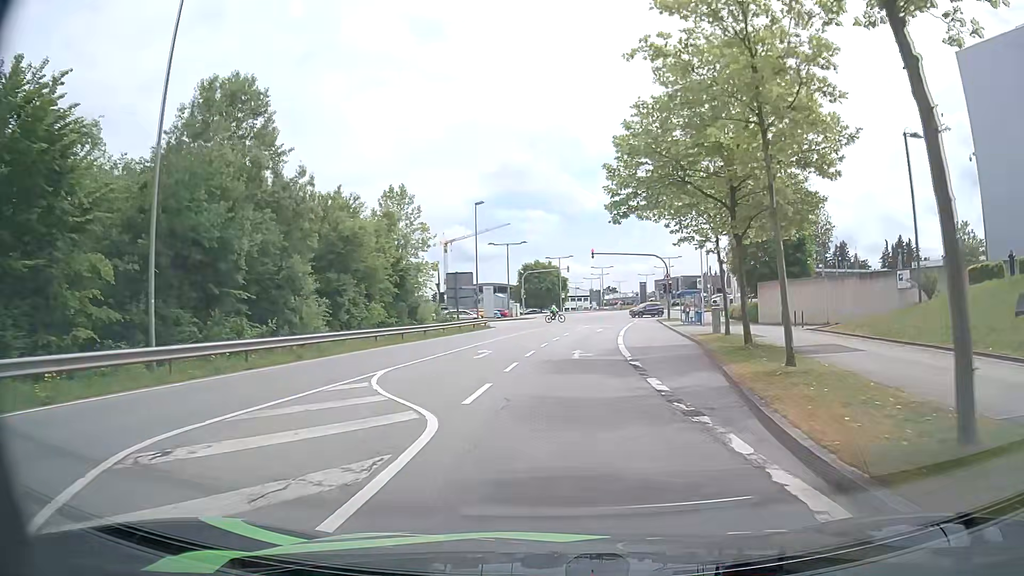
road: secondary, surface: asphalt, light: Day
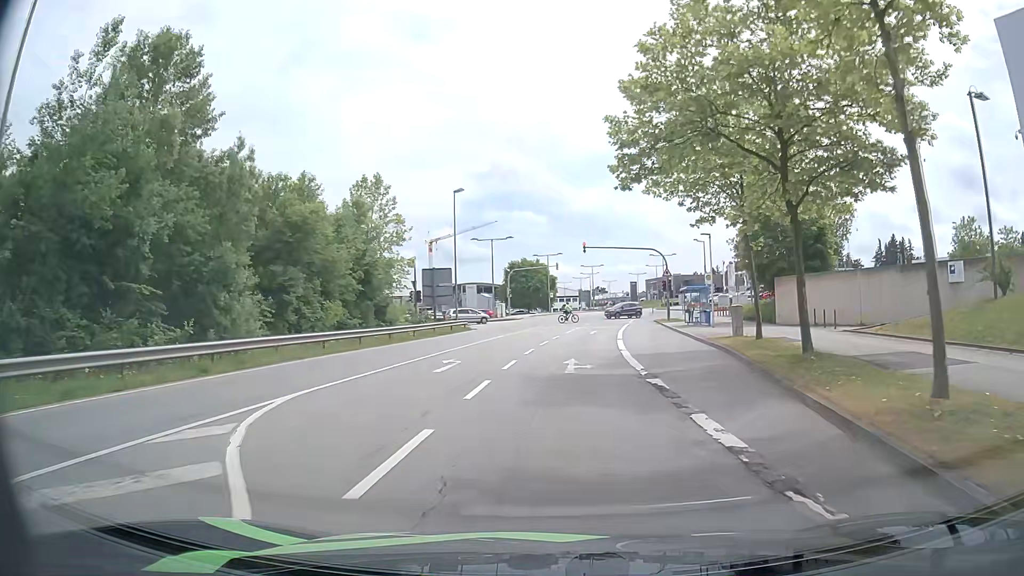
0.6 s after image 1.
(+0.2, +5.6) m; +2°
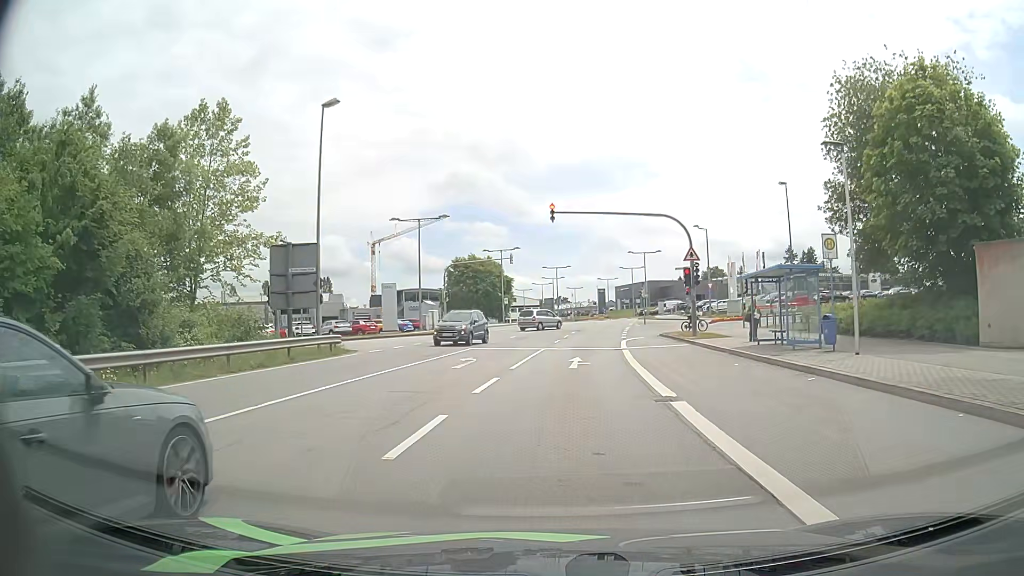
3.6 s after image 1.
(+0.5, +22.2) m; +3°
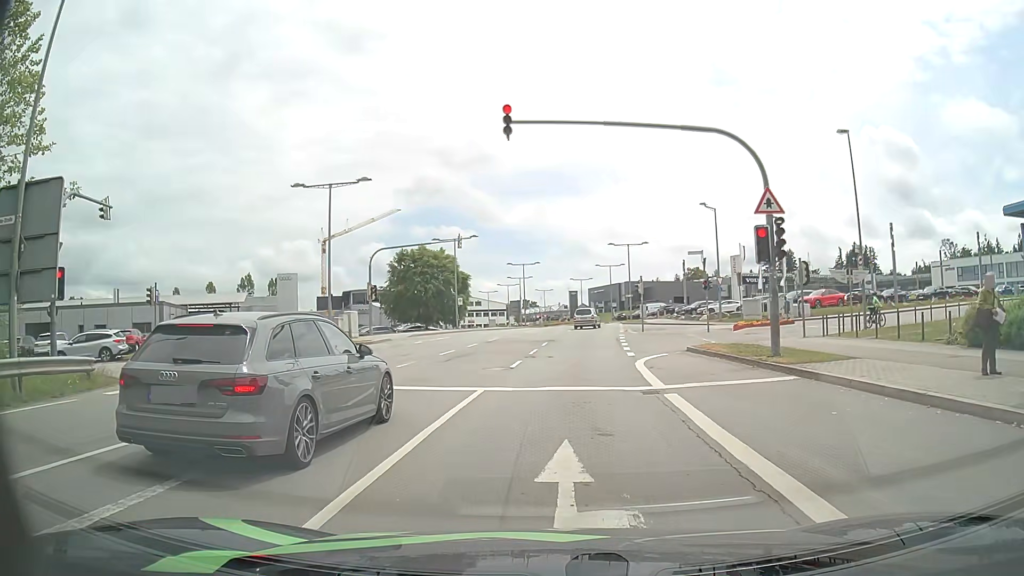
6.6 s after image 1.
(+0.4, +15.5) m; +3°
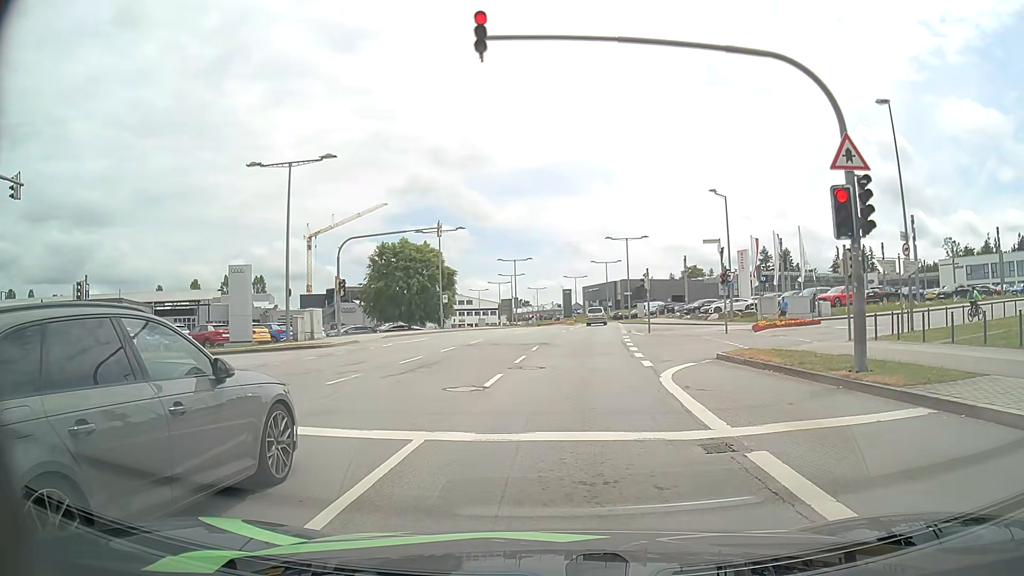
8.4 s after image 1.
(0.0, +5.2) m; +1°
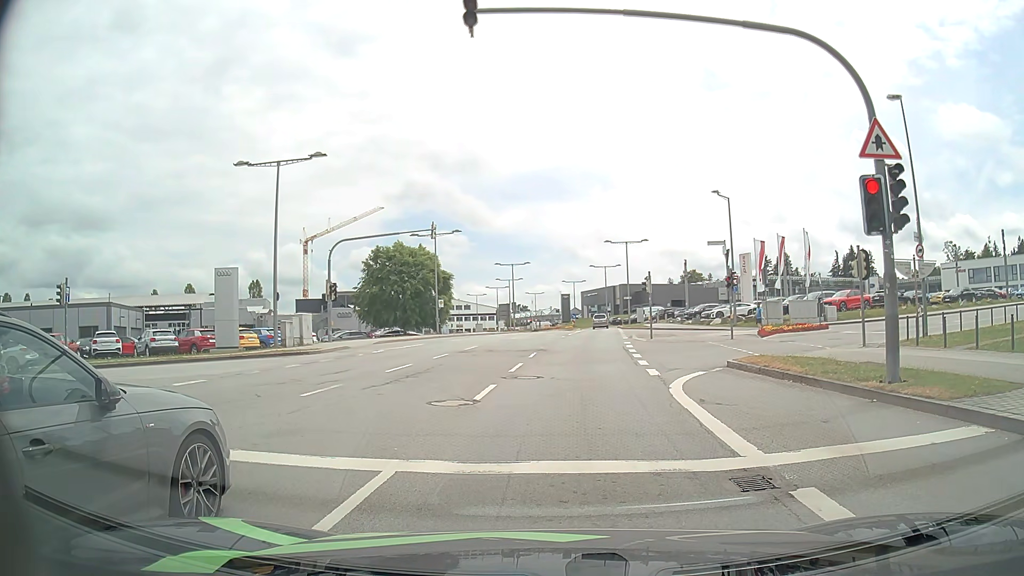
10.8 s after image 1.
(0.0, +1.3) m; -1°
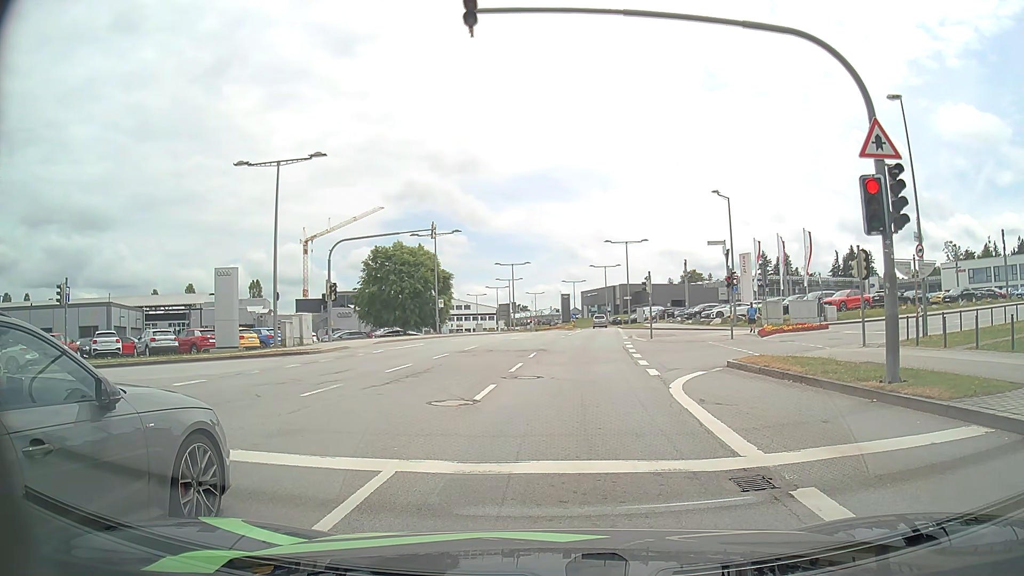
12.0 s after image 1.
(0.0, 0.0) m; 0°
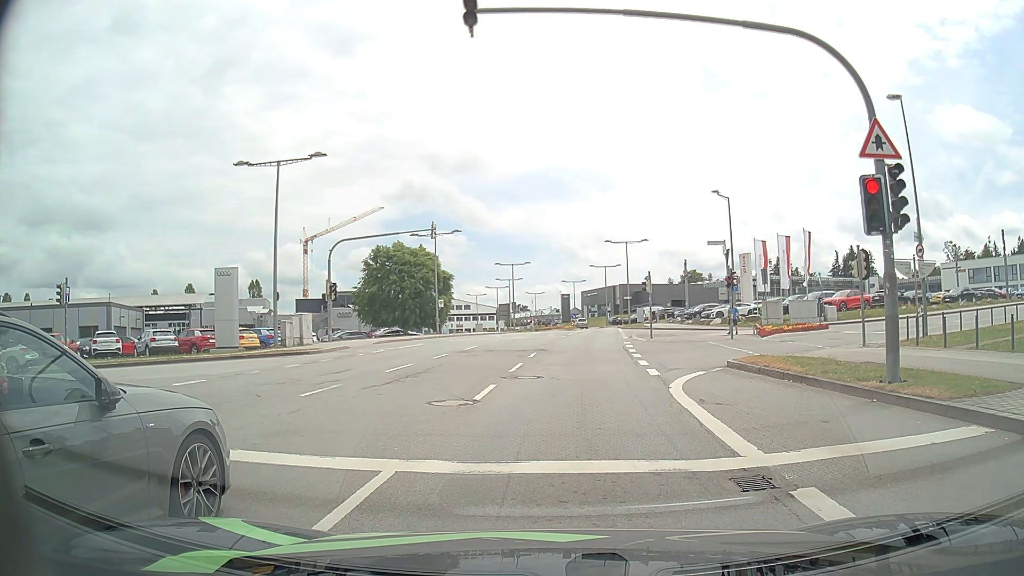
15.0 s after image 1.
(0.0, 0.0) m; 0°
(0, +10) (+1, +20) (+1, +30) (+2, +40) (+3, +50) (+4, +60) (+5, +70) (+6, +80) (+6, +90) (+6, +100) m
